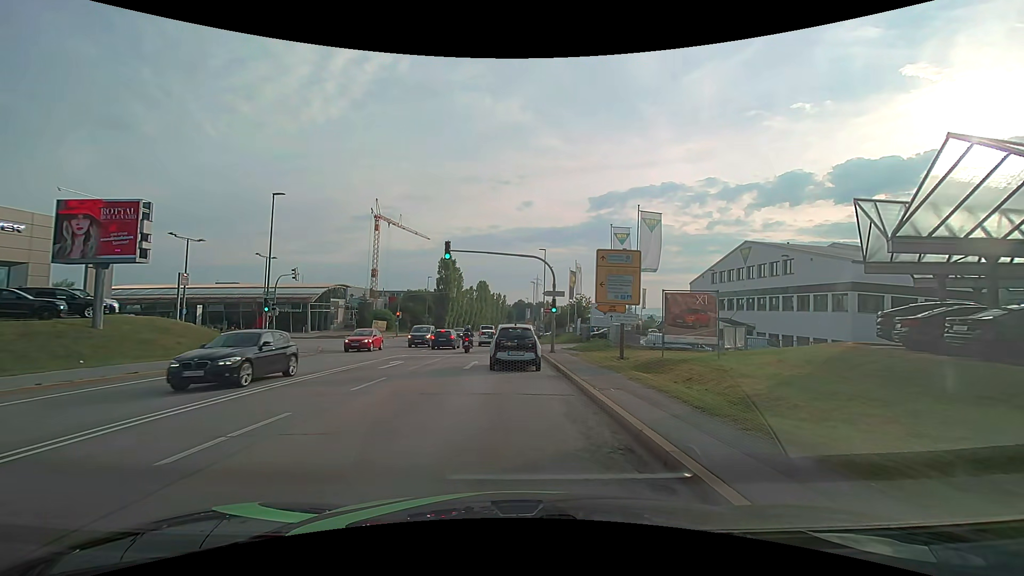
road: secondary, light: Day
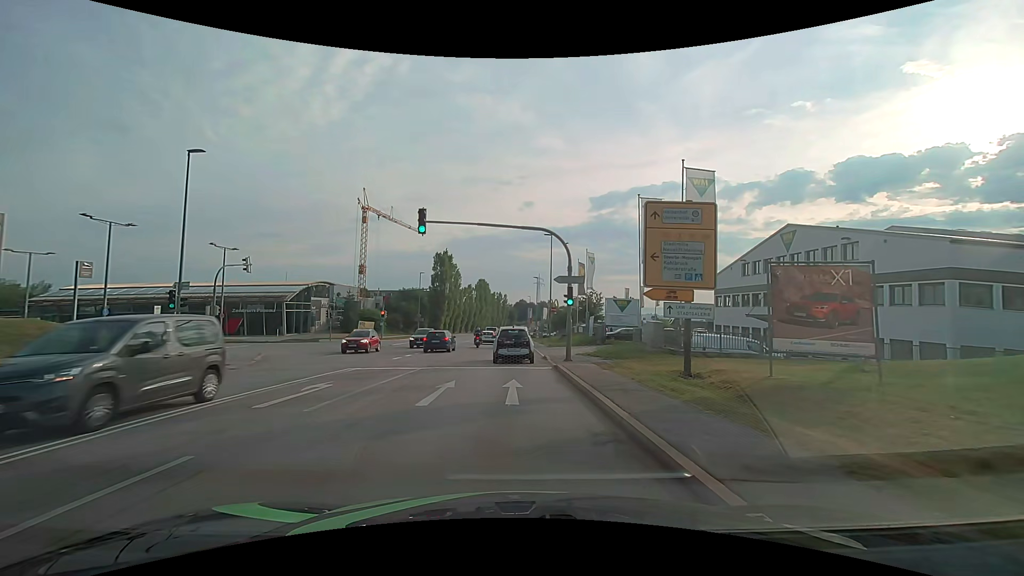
(-0.1, +8.7) m; -1°
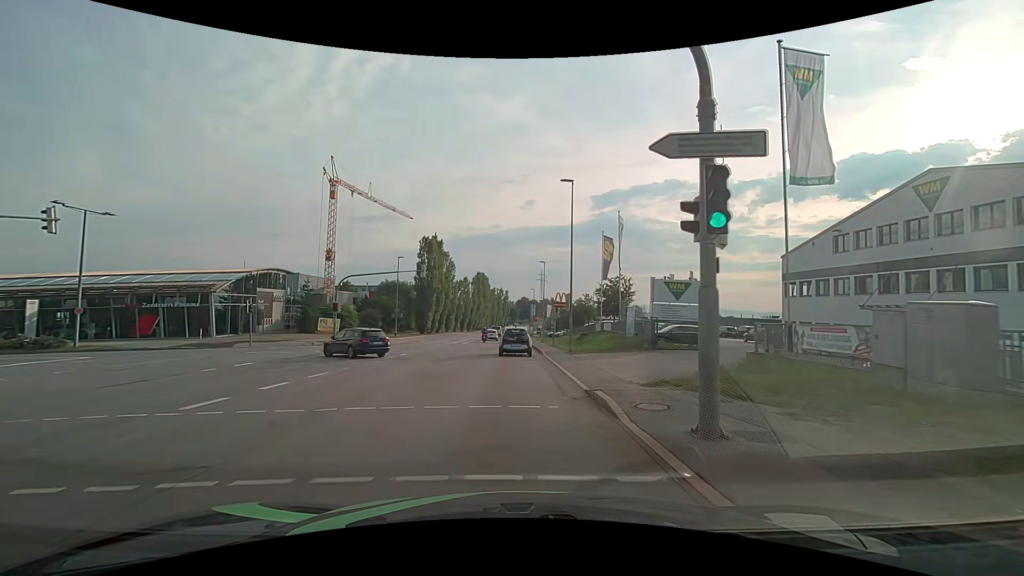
(+0.1, +16.5) m; 0°
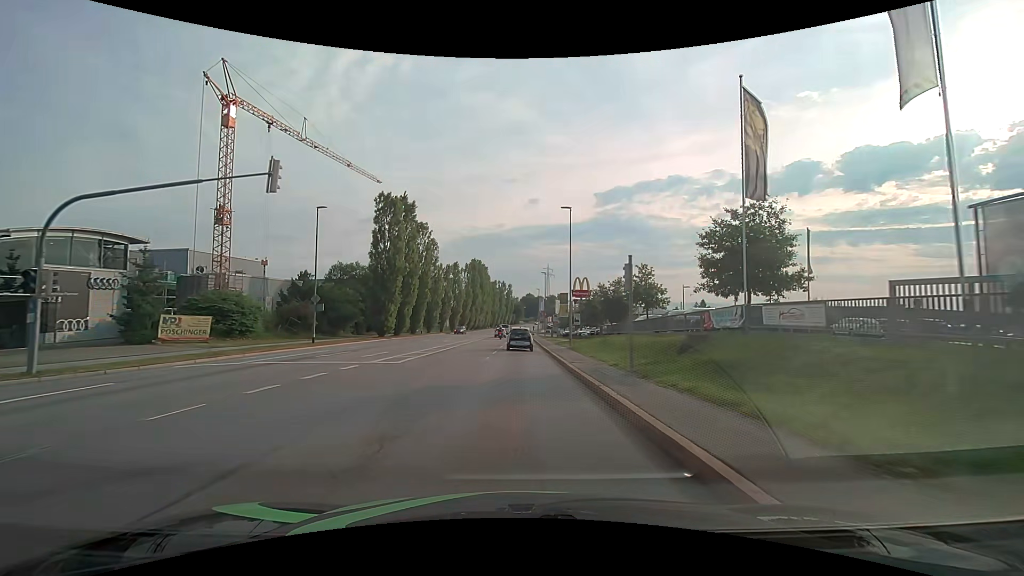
(0.0, +28.1) m; 0°
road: tertiary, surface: asphalt
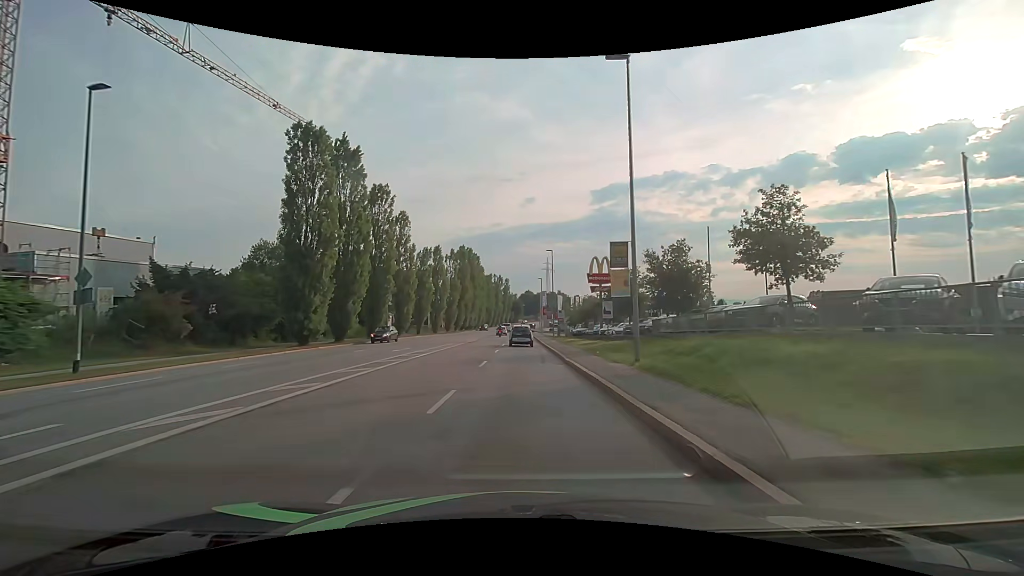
(0.0, +20.3) m; 0°
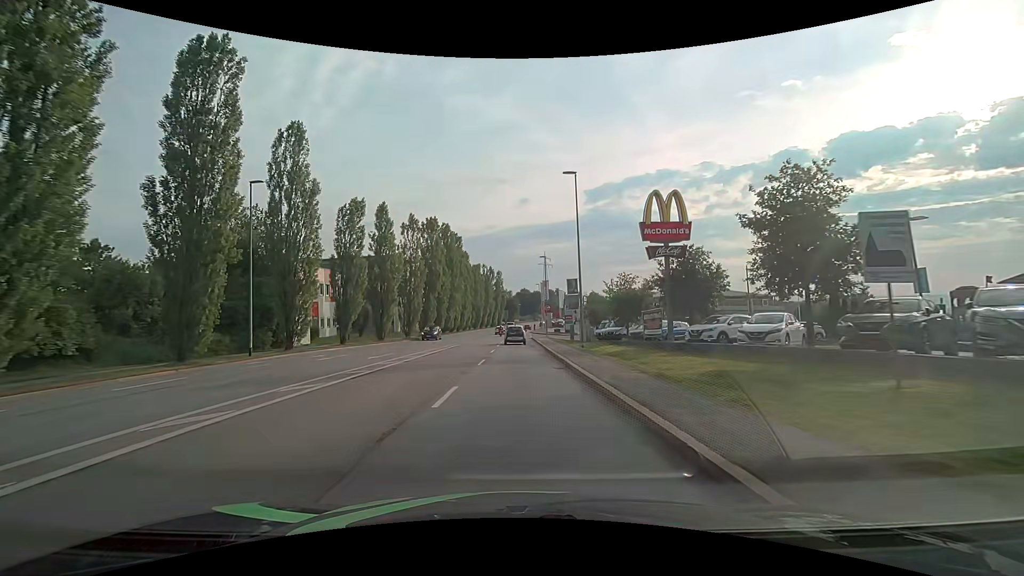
(+0.2, +28.9) m; +1°
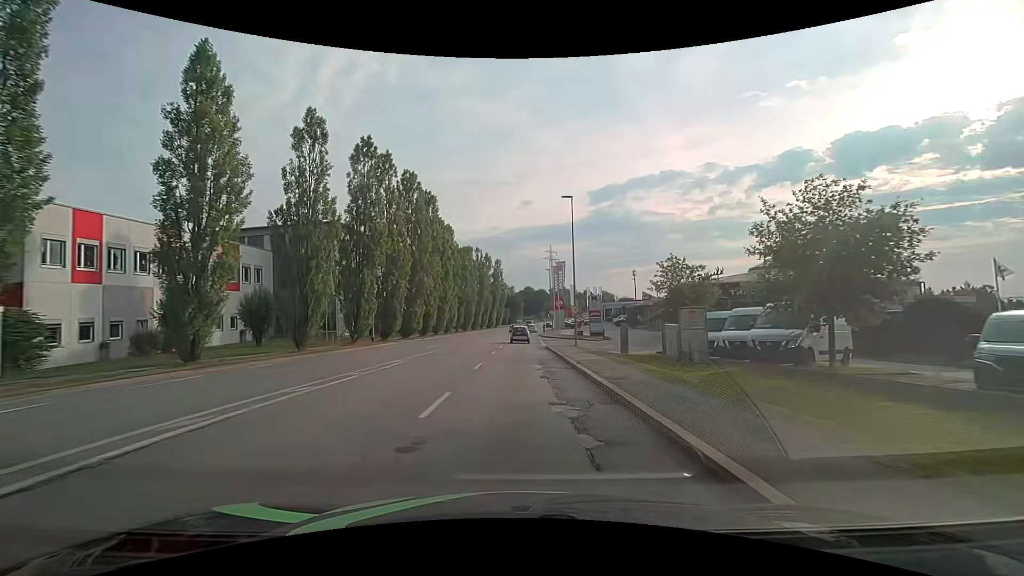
(-0.2, +29.5) m; 0°
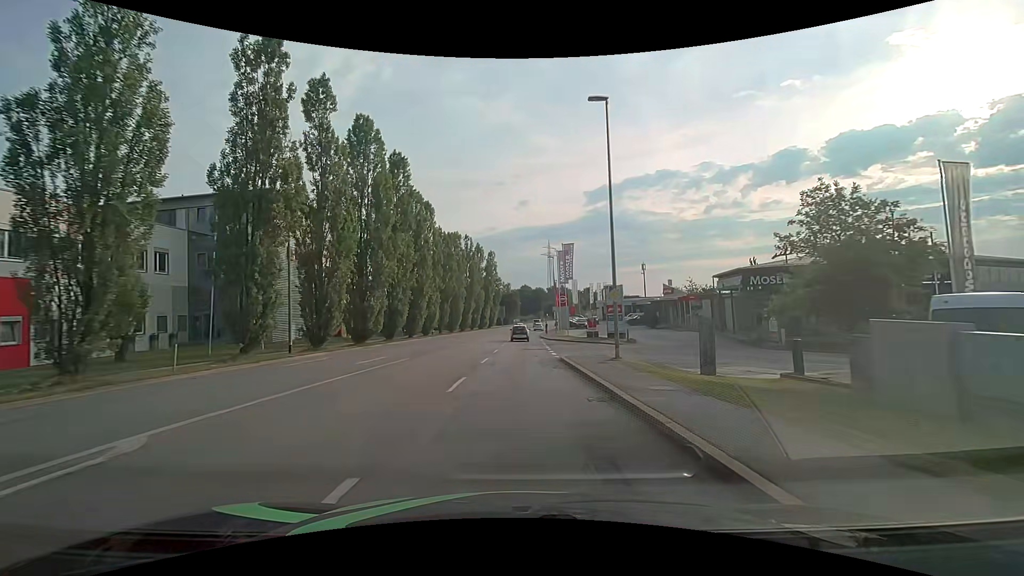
(0.0, +14.9) m; 0°
(0, +10) (0, +20) (0, +30) (0, +40) (+1, +50) (+1, +60) (+1, +70) (+2, +80) (+3, +90) (+4, +100) m
